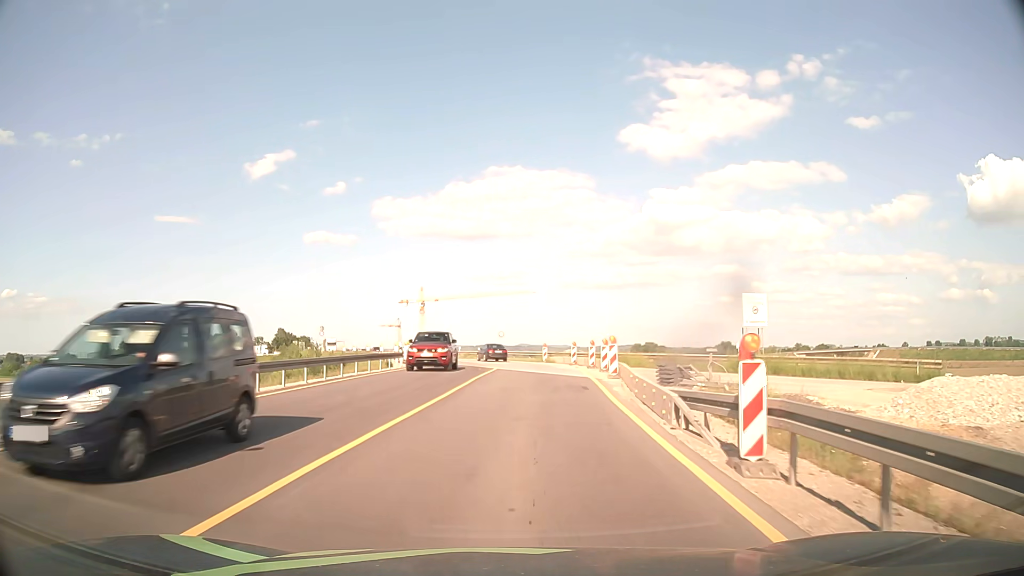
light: Day
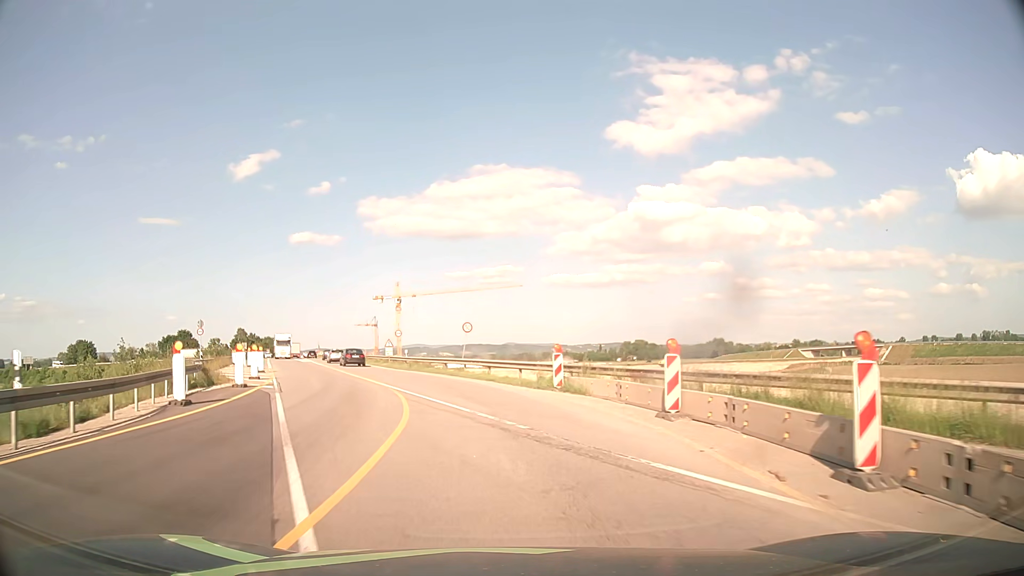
(+1.0, +30.3) m; +2°
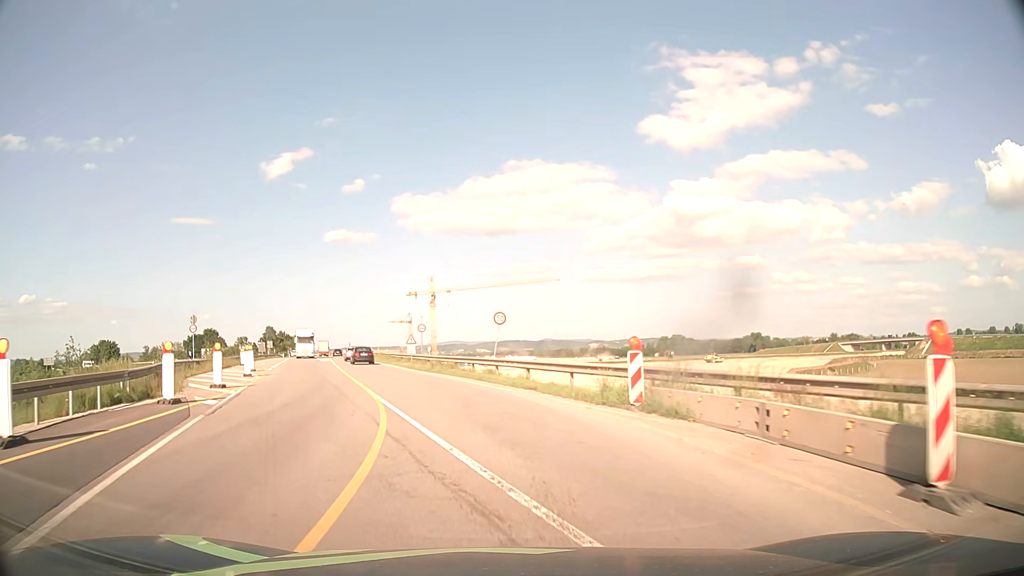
(-0.2, +7.6) m; -3°
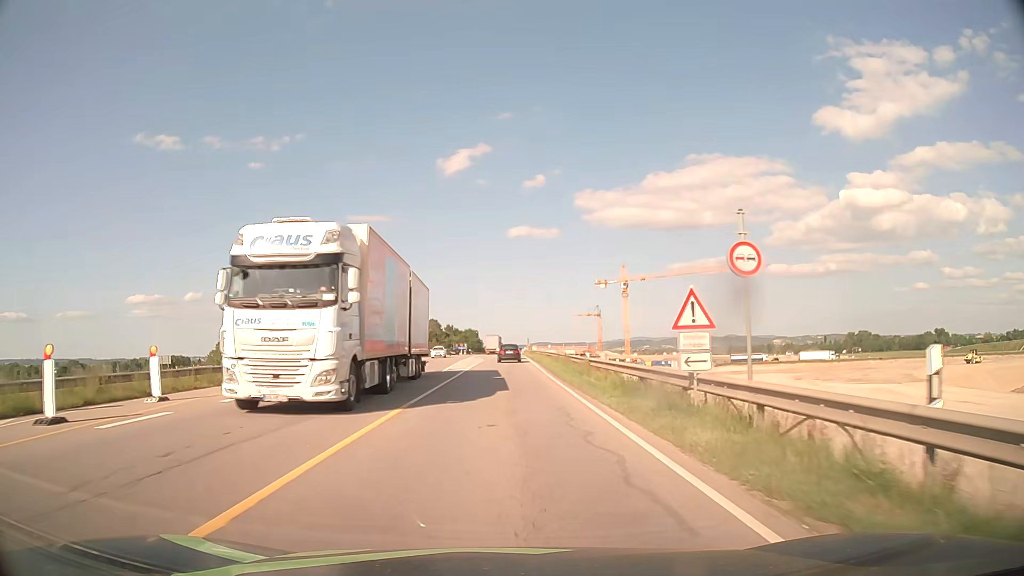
(-6.9, +37.2) m; -16°
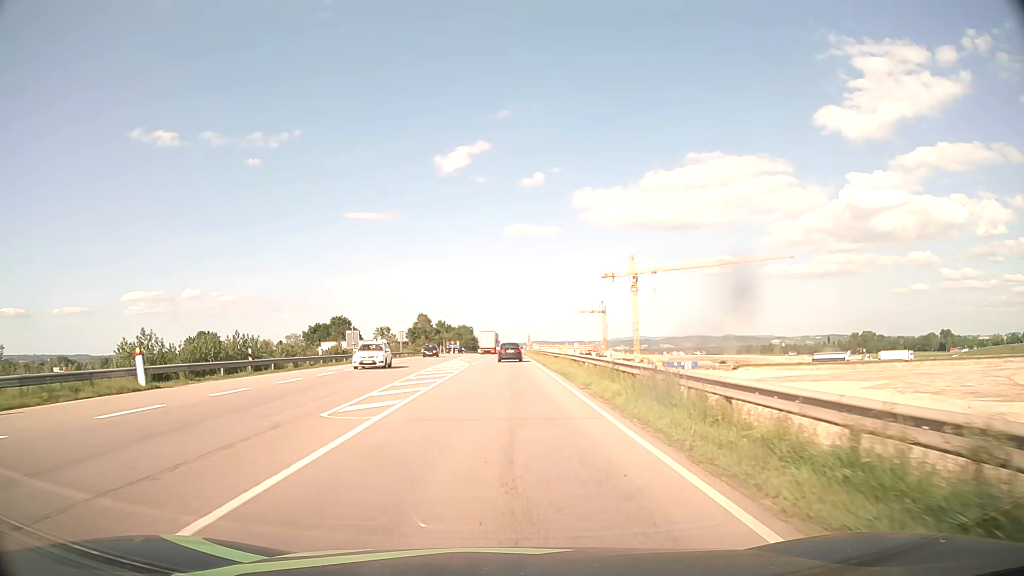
(-0.1, +23.0) m; 0°
